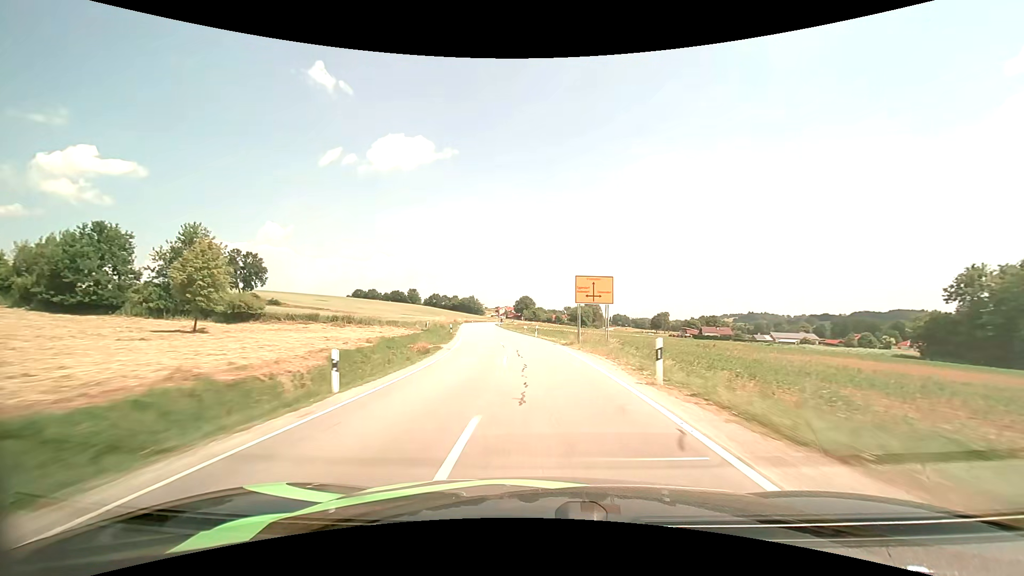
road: secondary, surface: asphalt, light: Day
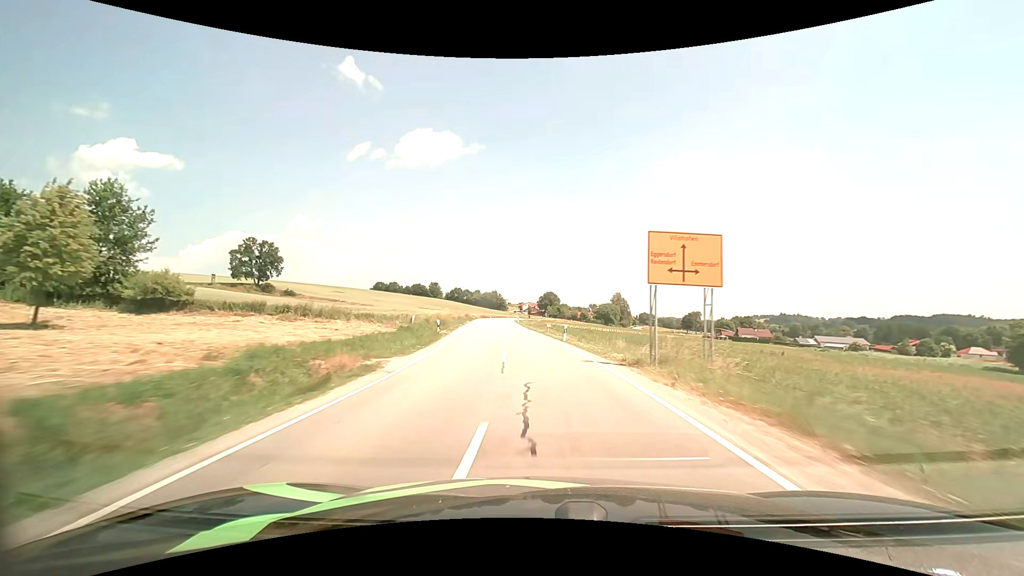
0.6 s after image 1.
(-0.4, +13.7) m; -3°
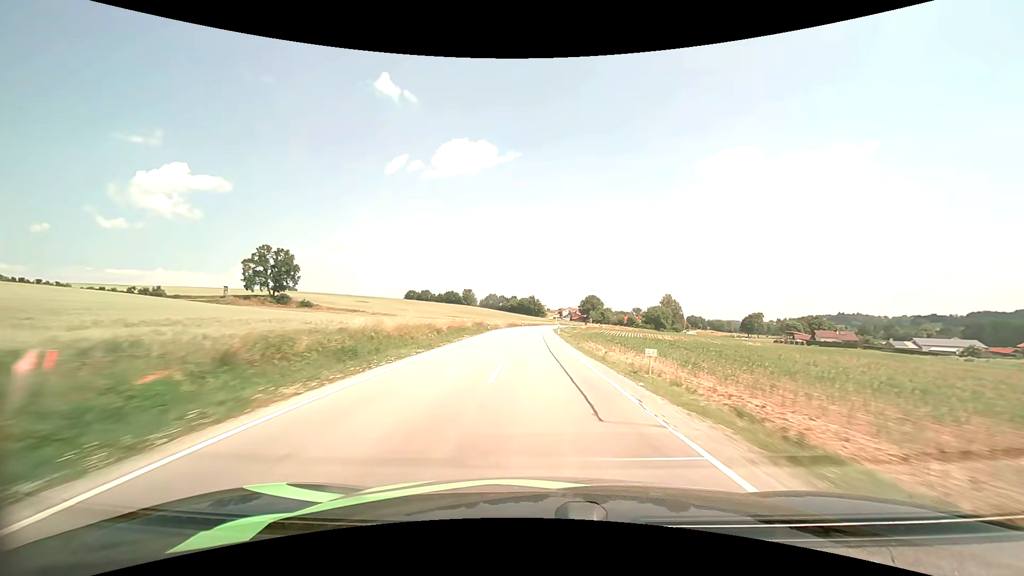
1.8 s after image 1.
(-1.2, +28.4) m; -4°
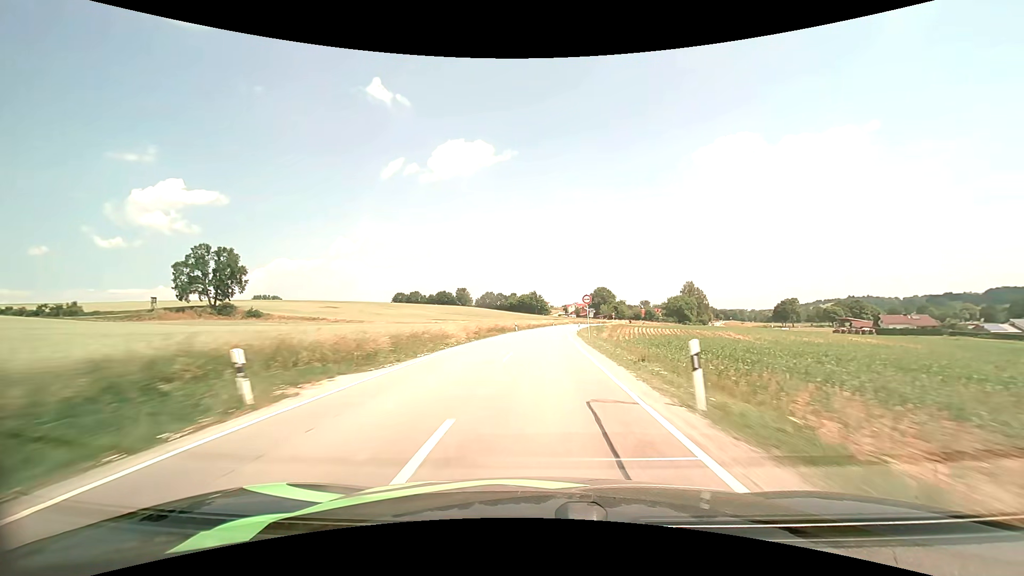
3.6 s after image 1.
(-0.7, +43.8) m; -1°
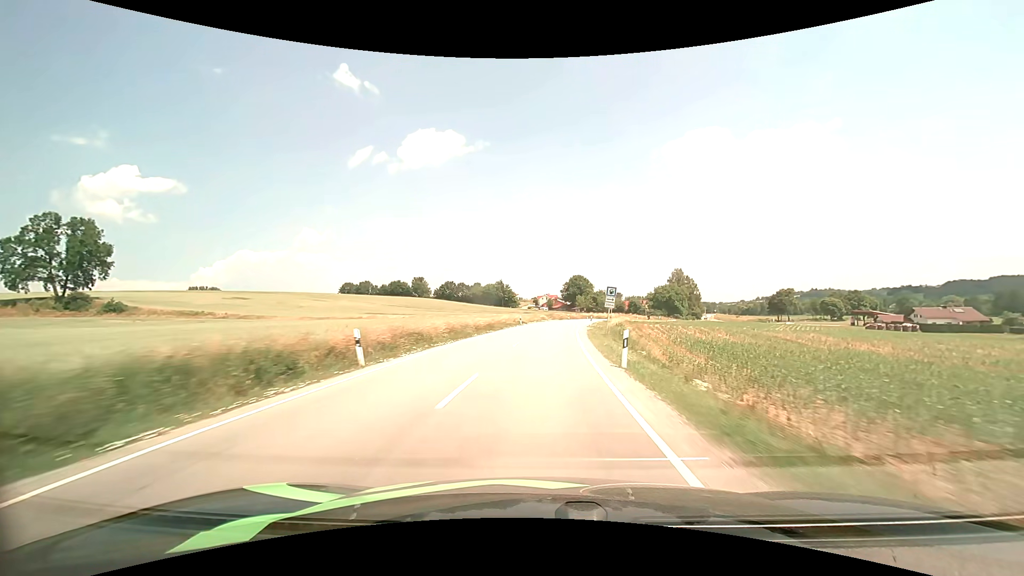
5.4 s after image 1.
(+1.3, +43.1) m; +3°
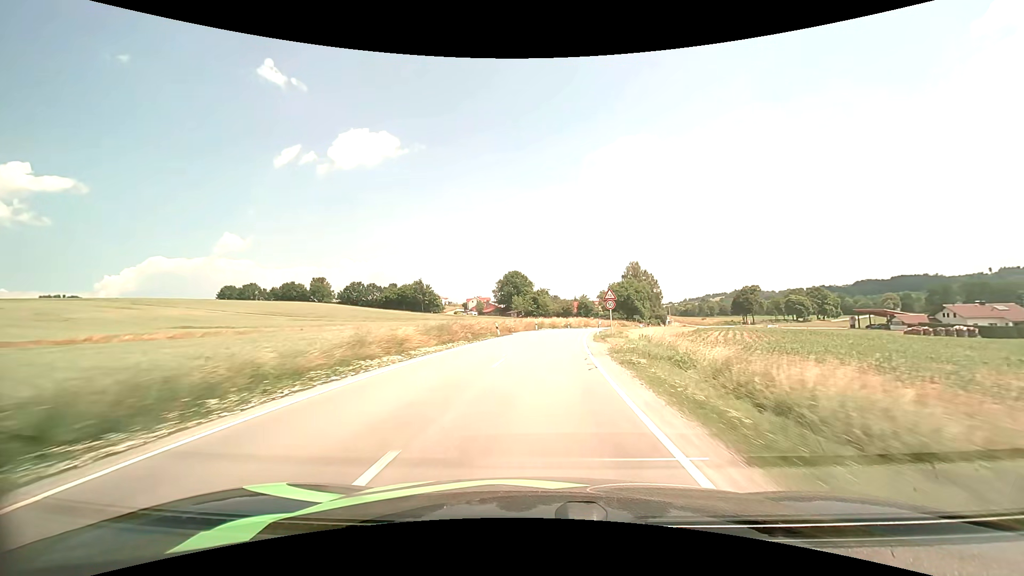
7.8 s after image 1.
(+3.3, +53.6) m; +7°
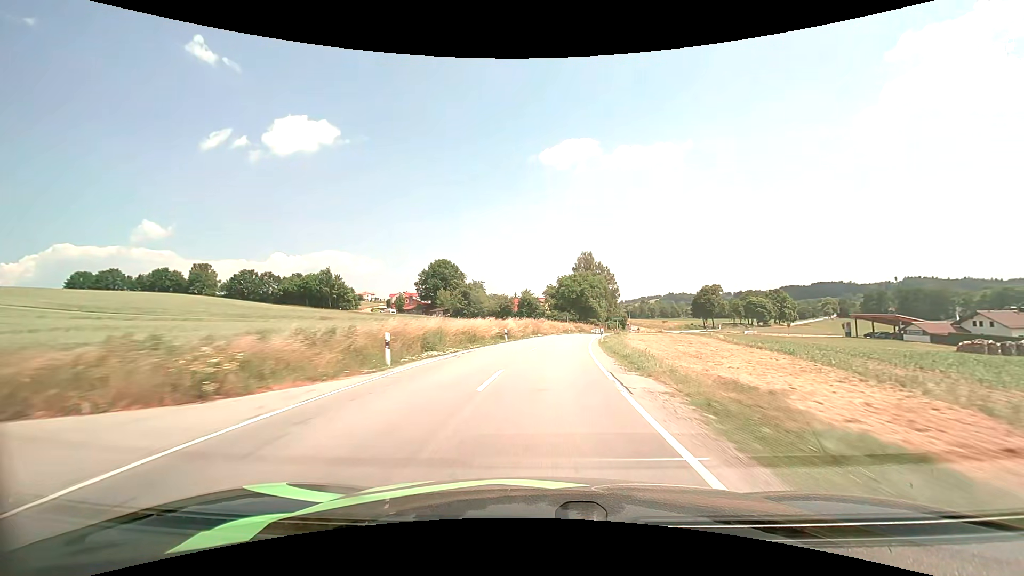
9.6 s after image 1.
(+2.2, +39.4) m; +7°
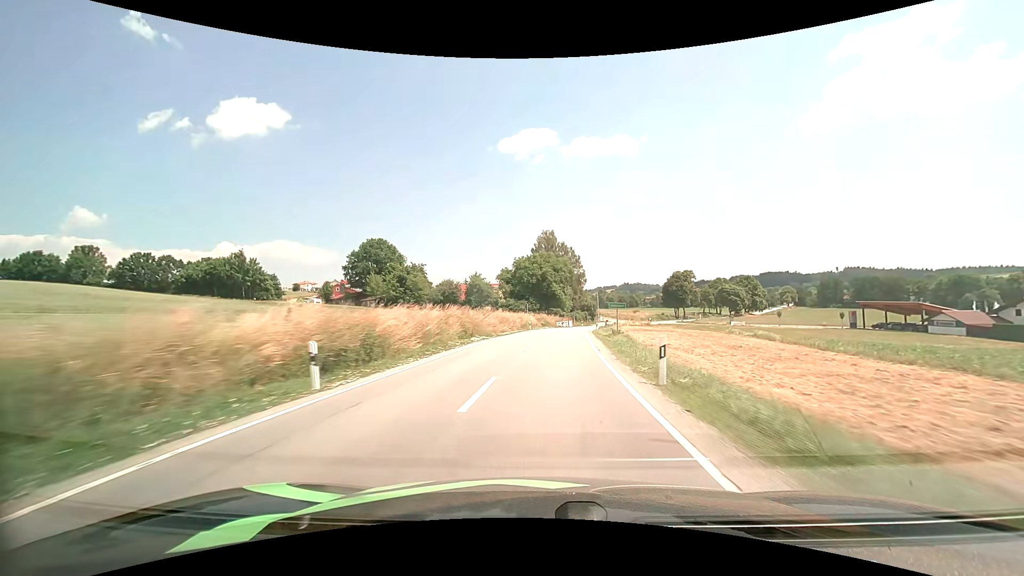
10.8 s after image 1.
(+1.2, +26.7) m; +5°
(0, +10) (0, +20) (+1, +30) (+2, +40) (+3, +50) (+4, +60) (+6, +70) (+8, +79) (+10, +89) (+13, +99) m
